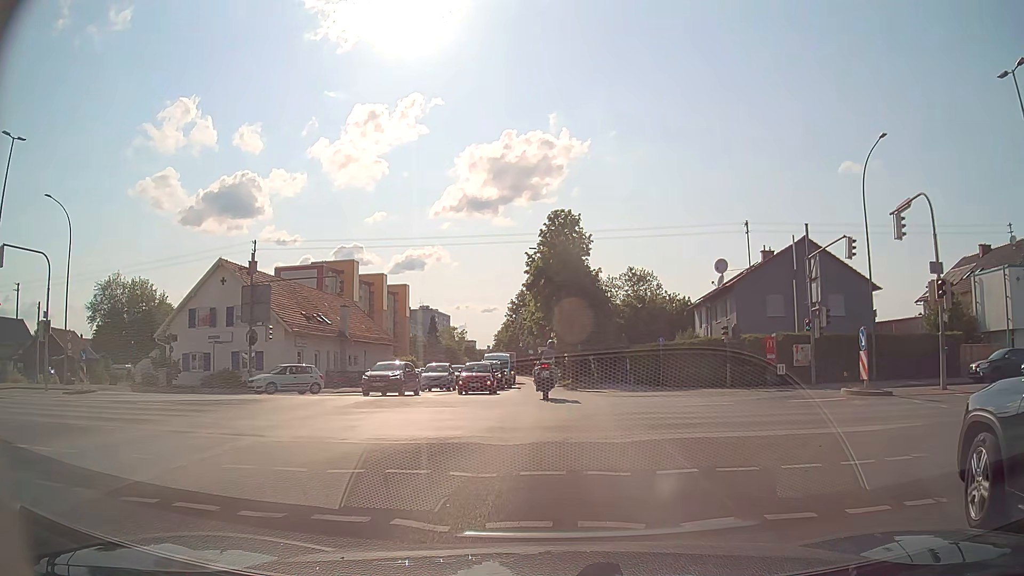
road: secondary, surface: asphalt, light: Day
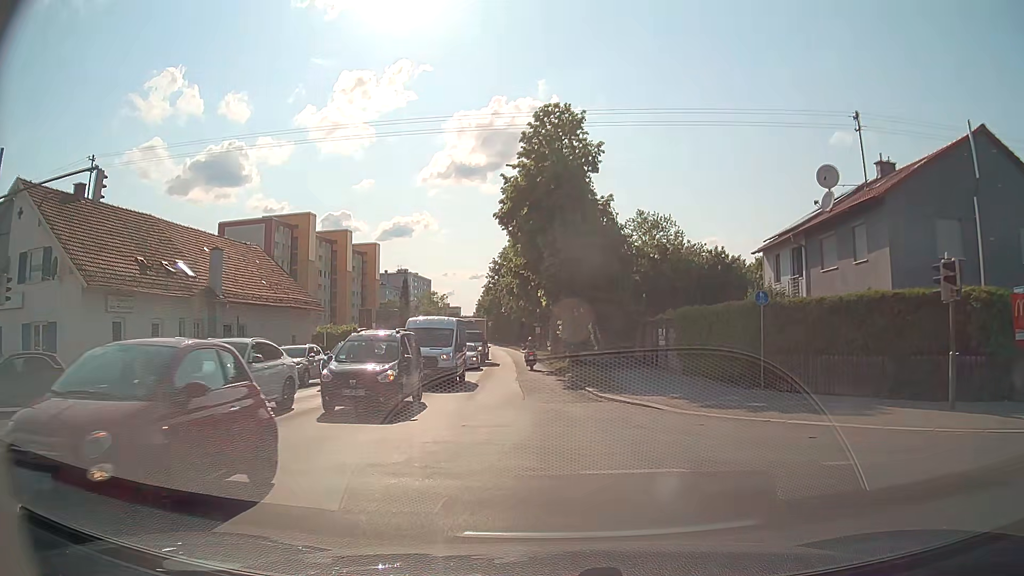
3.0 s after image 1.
(+0.4, +20.6) m; +2°
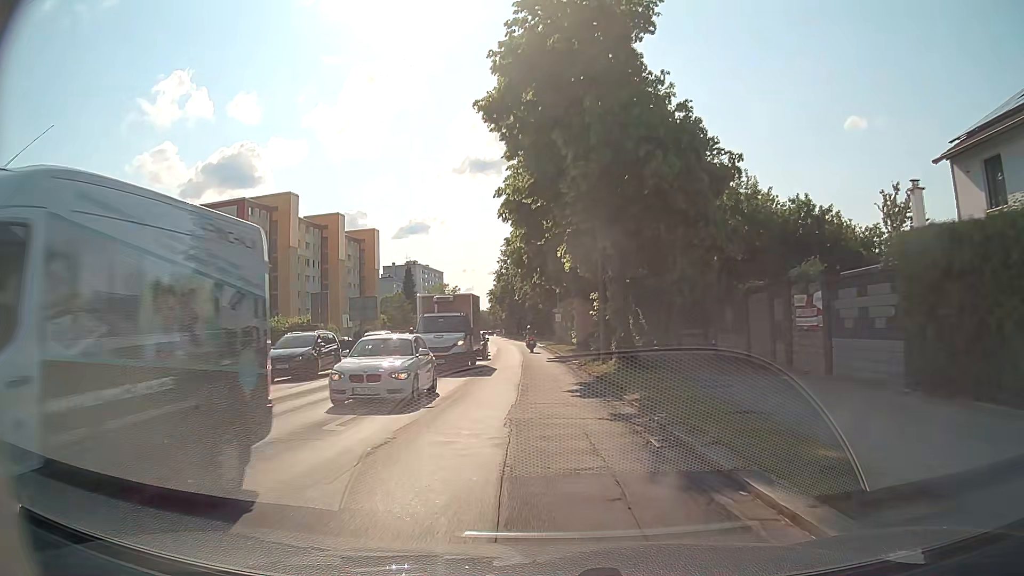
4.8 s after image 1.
(-0.3, +17.0) m; -2°
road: tertiary
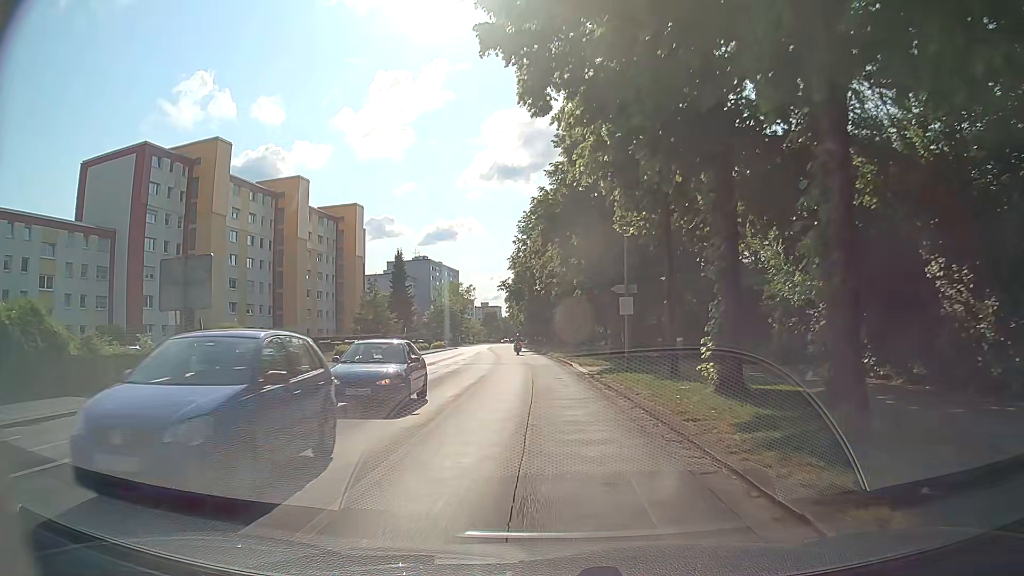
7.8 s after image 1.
(-0.9, +33.7) m; -2°
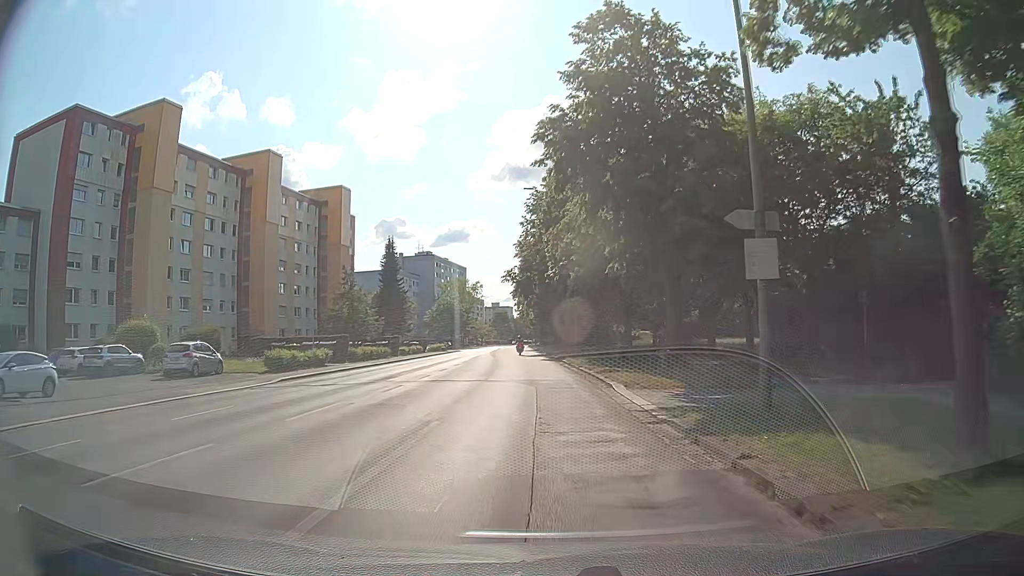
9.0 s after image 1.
(-0.2, +14.4) m; -1°
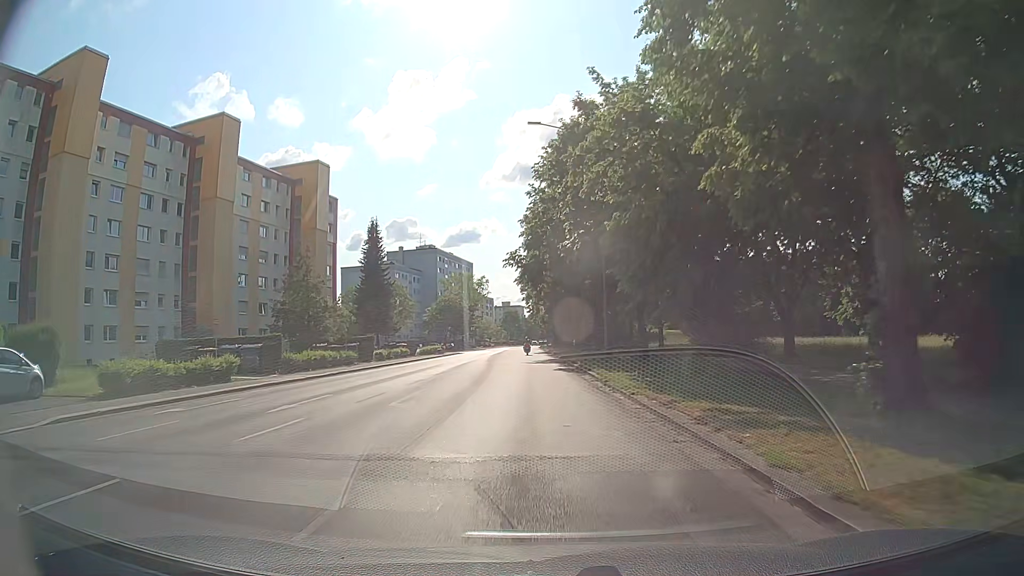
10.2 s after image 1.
(-0.1, +15.0) m; -1°
(0, +10) (0, +20) (-1, +30) (-1, +40) (-1, +50) (-2, +60) (-2, +70) (-2, +80) (-2, +90) (-3, +100) m
